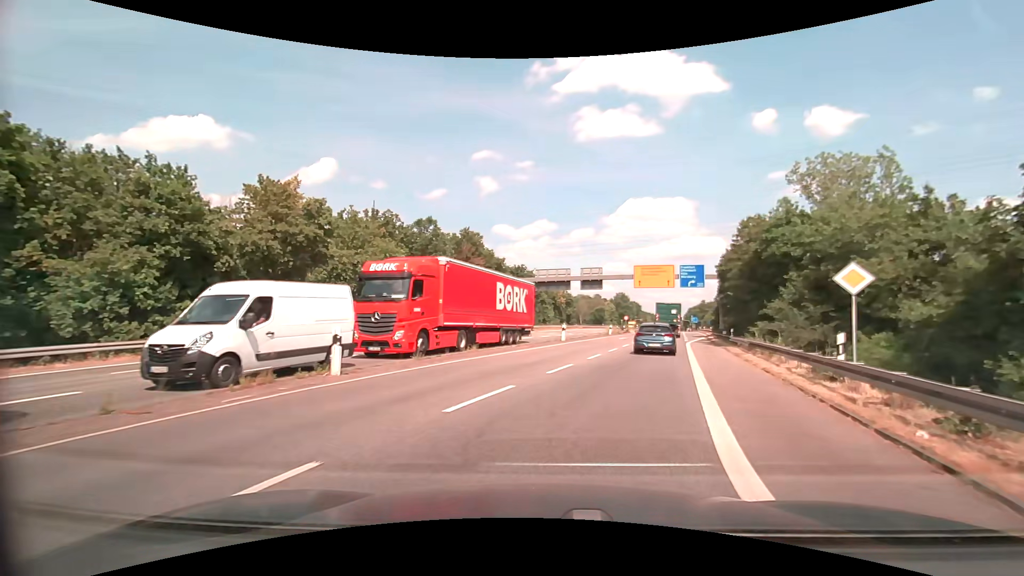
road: secondary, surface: asphalt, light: Day
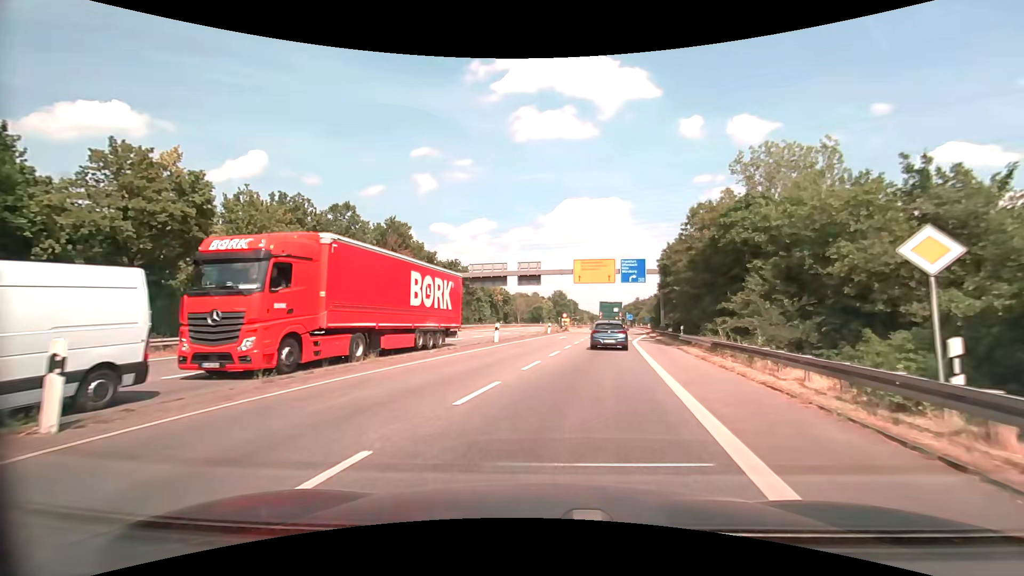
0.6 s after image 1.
(+0.3, +5.3) m; +7°
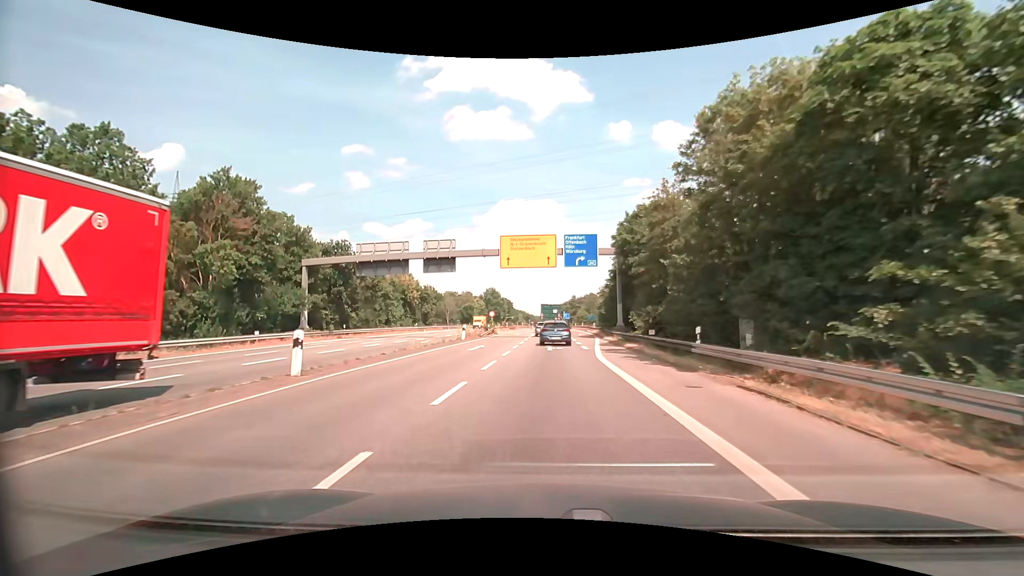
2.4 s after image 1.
(+1.8, +17.8) m; +8°
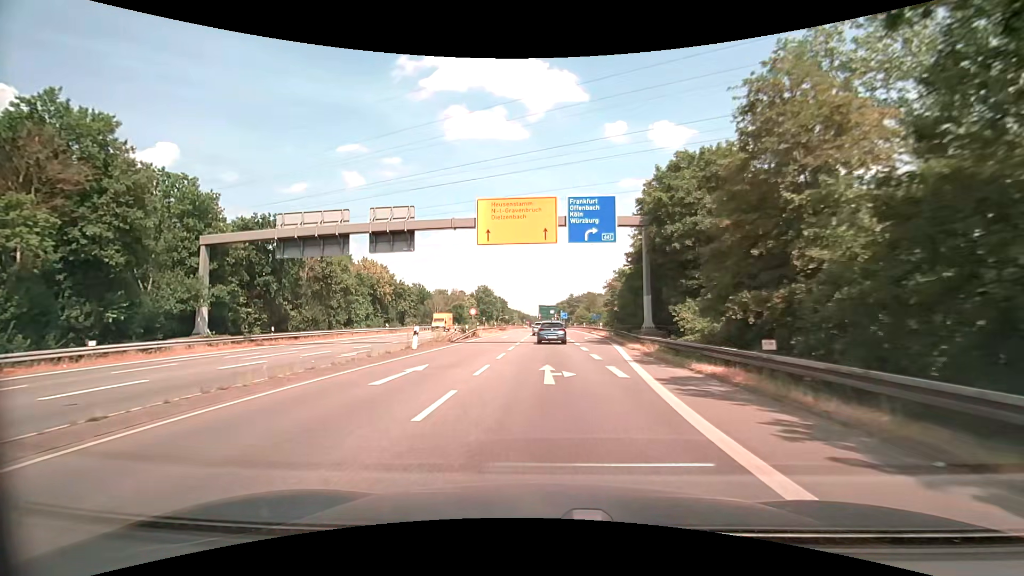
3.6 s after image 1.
(0.0, +13.4) m; 0°
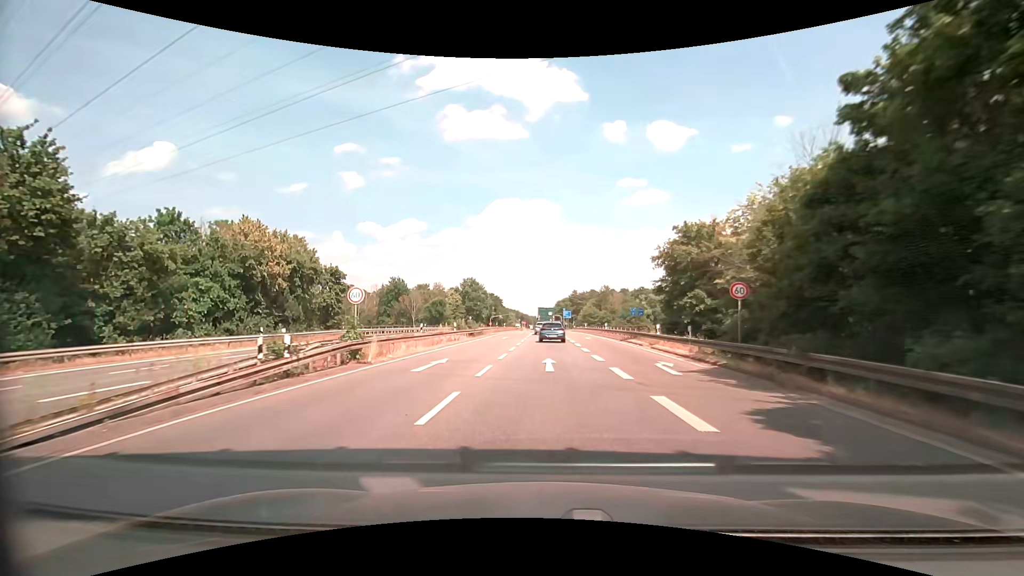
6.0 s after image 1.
(+0.2, +30.2) m; +1°
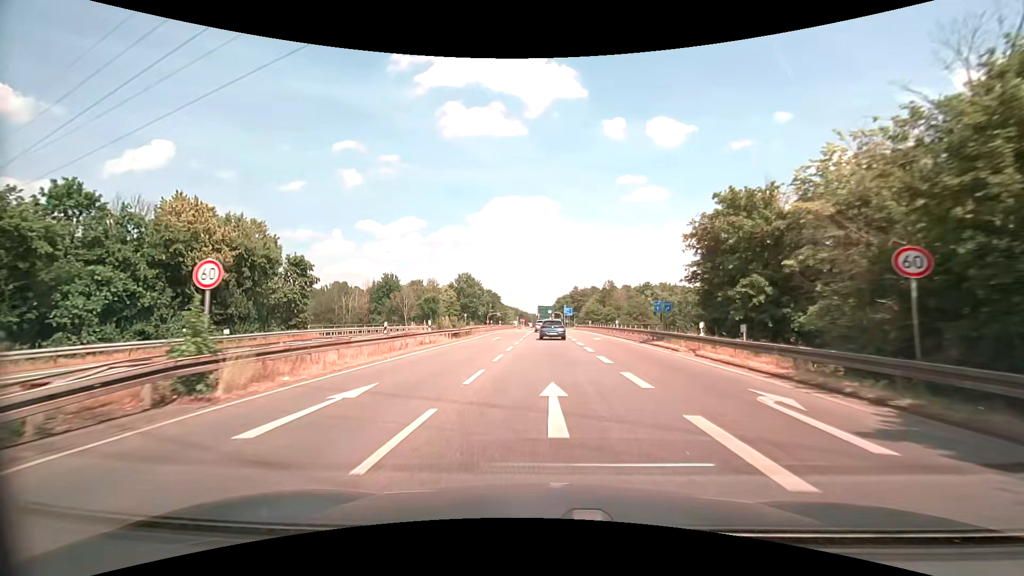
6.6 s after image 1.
(0.0, +8.2) m; -1°
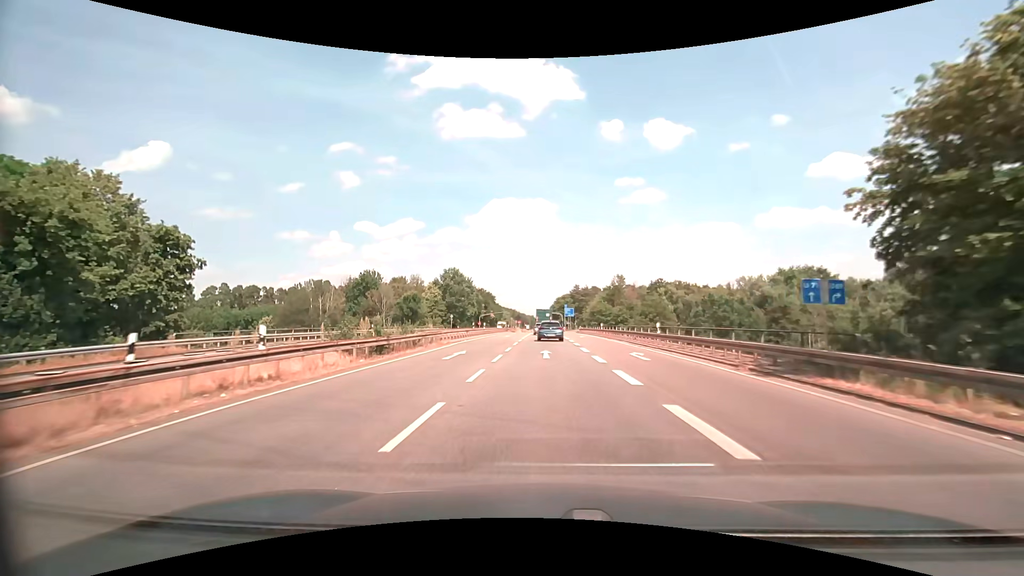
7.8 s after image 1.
(+0.1, +17.2) m; +1°
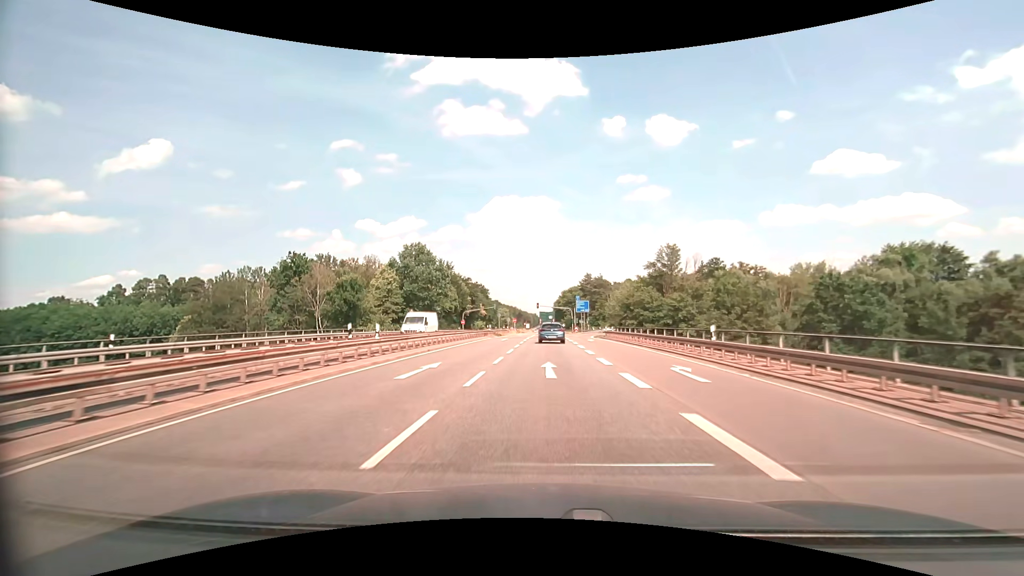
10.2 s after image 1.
(-0.1, +36.6) m; 0°
(0, +10) (0, +20) (0, +30) (0, +40) (0, +50) (0, +60) (0, +70) (0, +80) (+1, +90) (+1, +100) m
